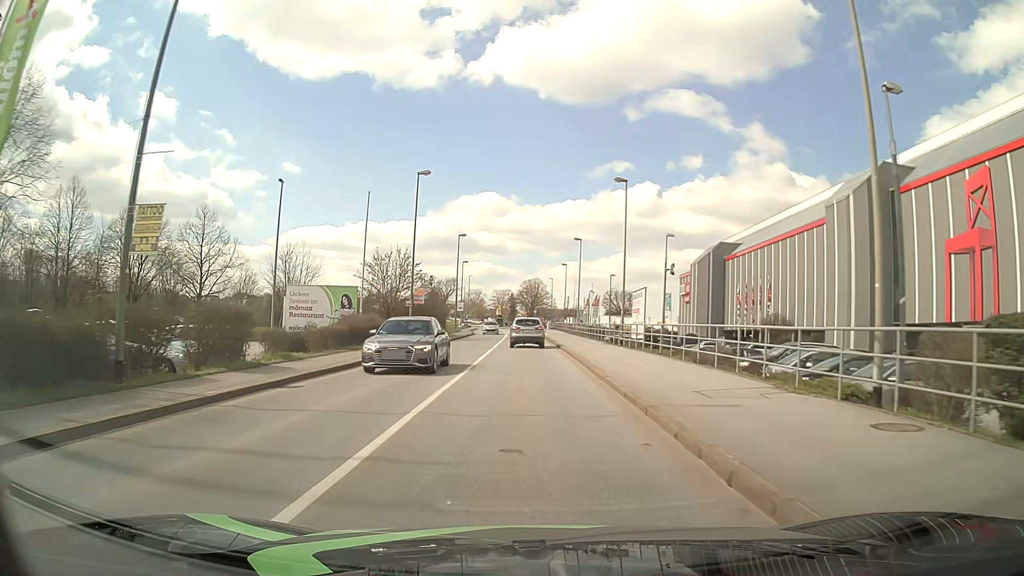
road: tertiary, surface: asphalt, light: Day
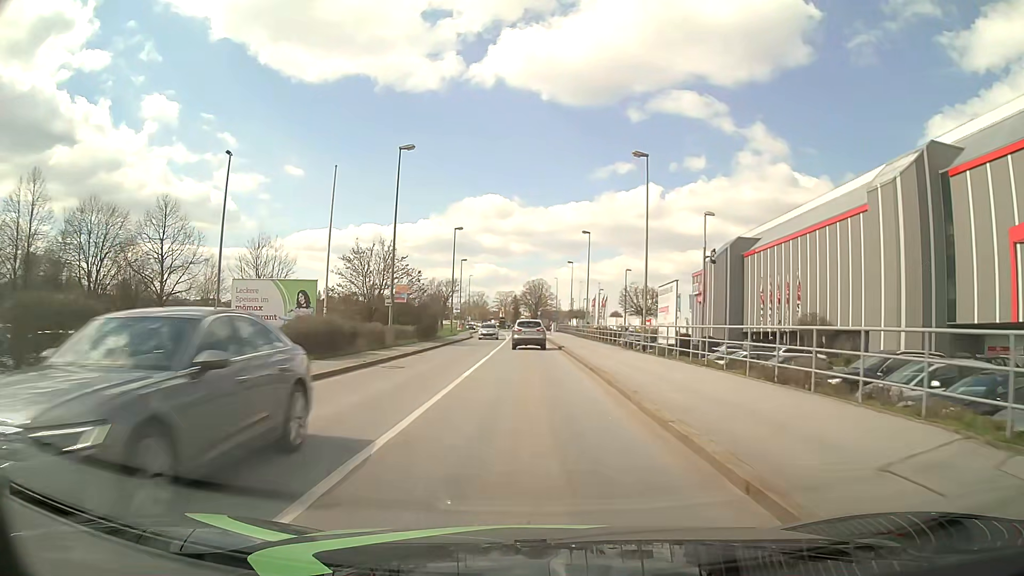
(0.0, +6.8) m; -1°
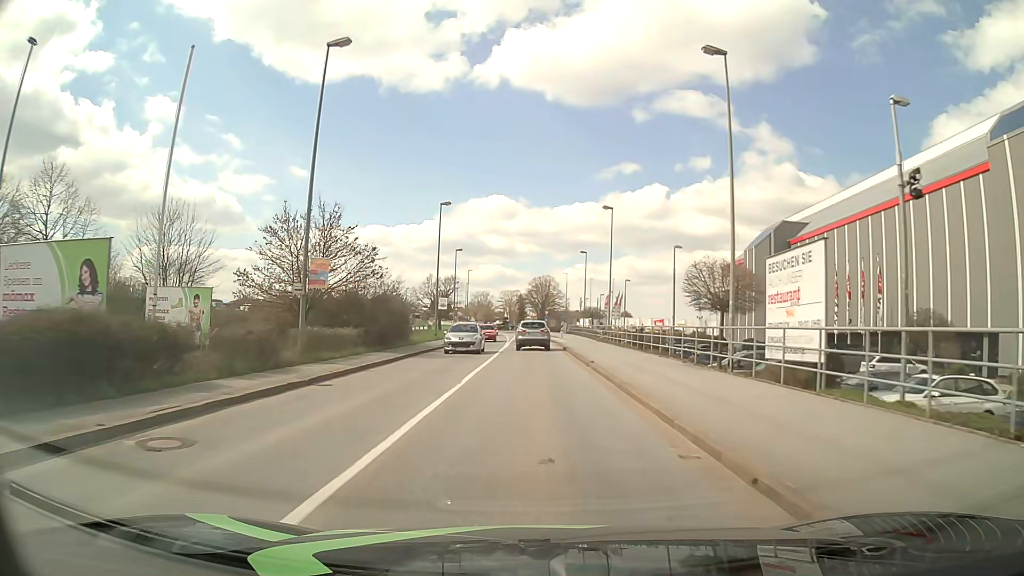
(0.0, +14.0) m; 0°
(0, +10) (0, +20) (0, +30) (0, +40) (0, +50) (-1, +60) (-1, +70) (-1, +80) (-1, +90) (-1, +100) m
